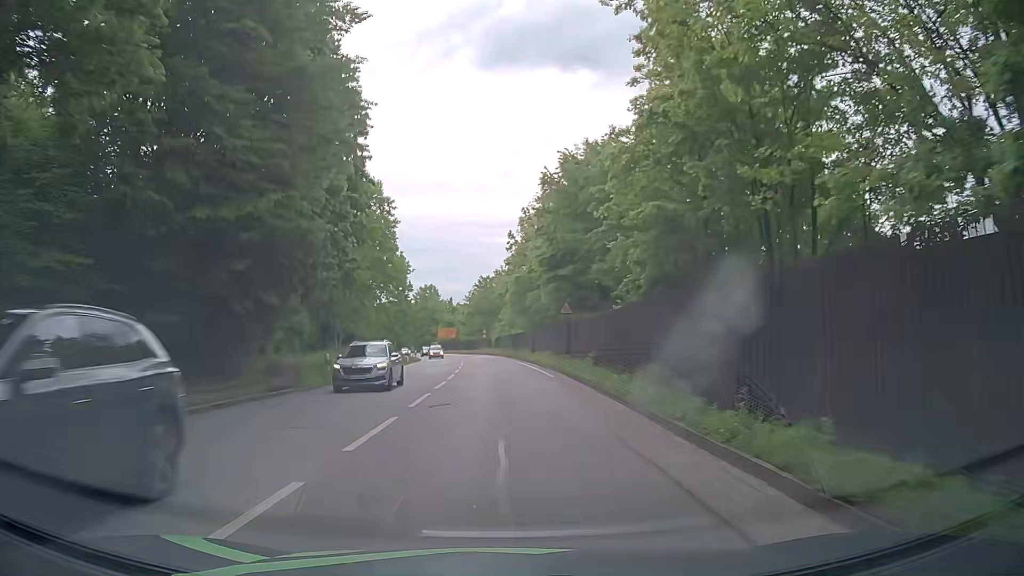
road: primary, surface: asphalt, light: Day
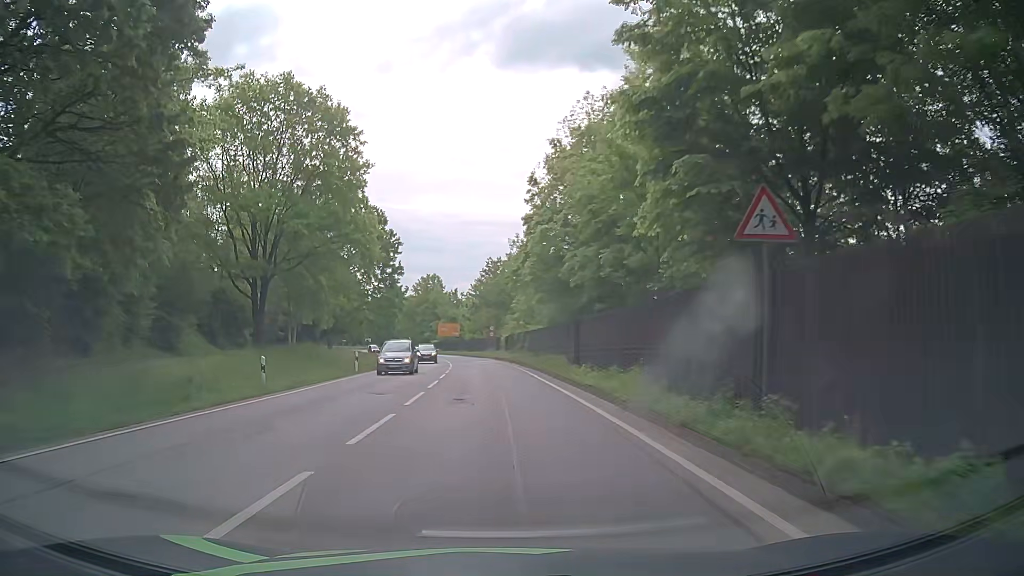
(-0.3, +23.7) m; -1°
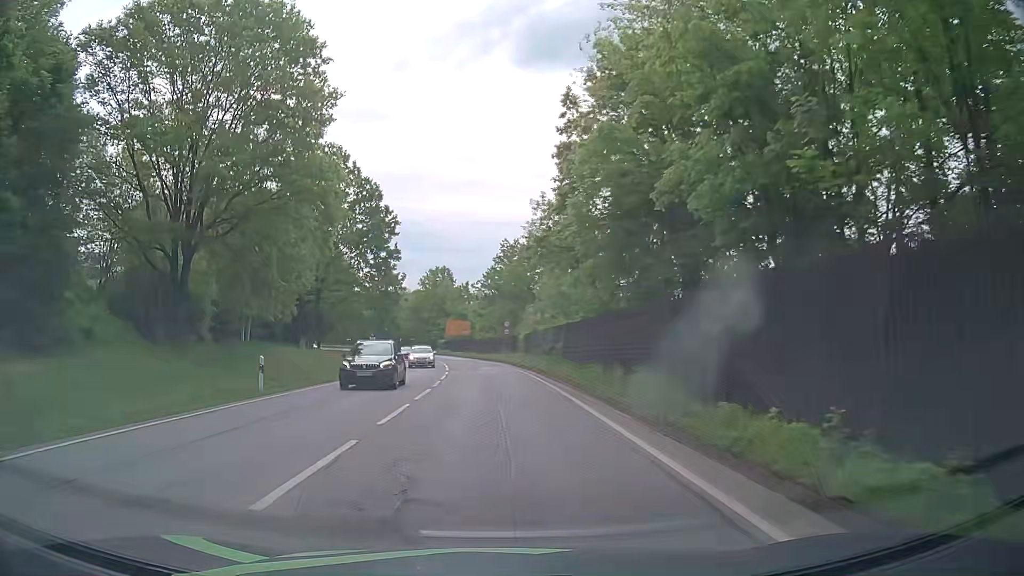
(-0.4, +15.7) m; -3°
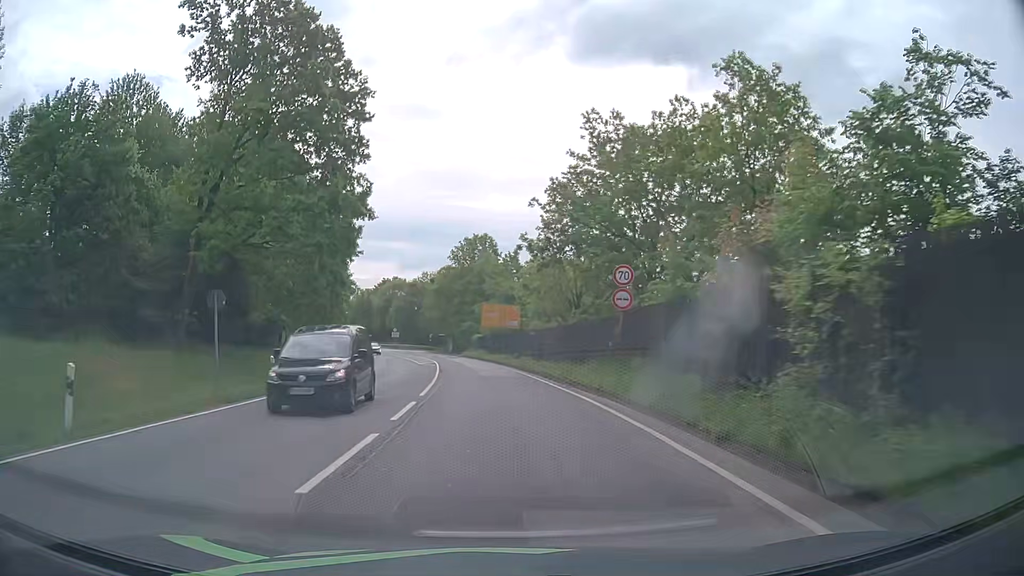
(-0.7, +39.9) m; -3°
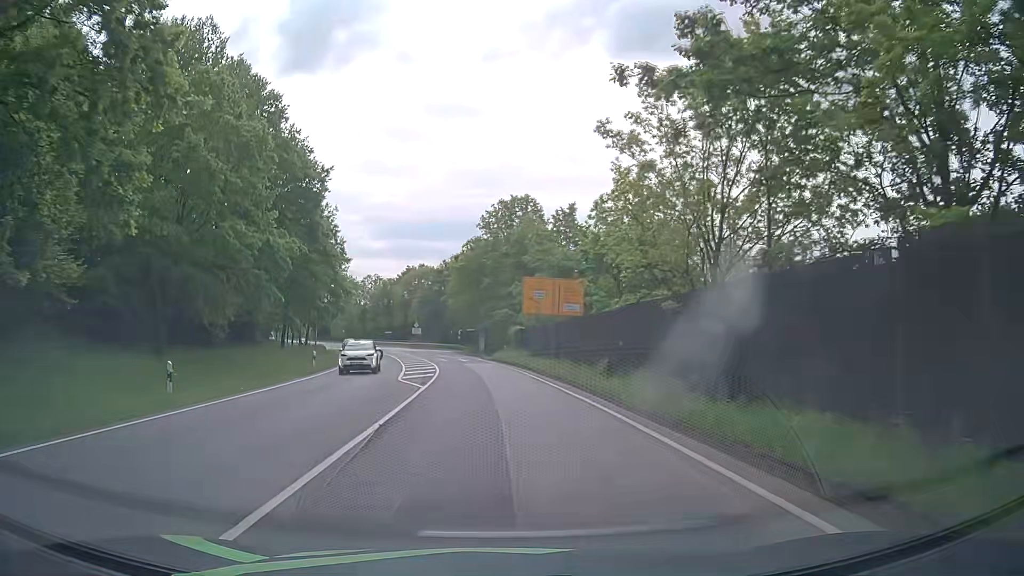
(-1.1, +26.0) m; -4°
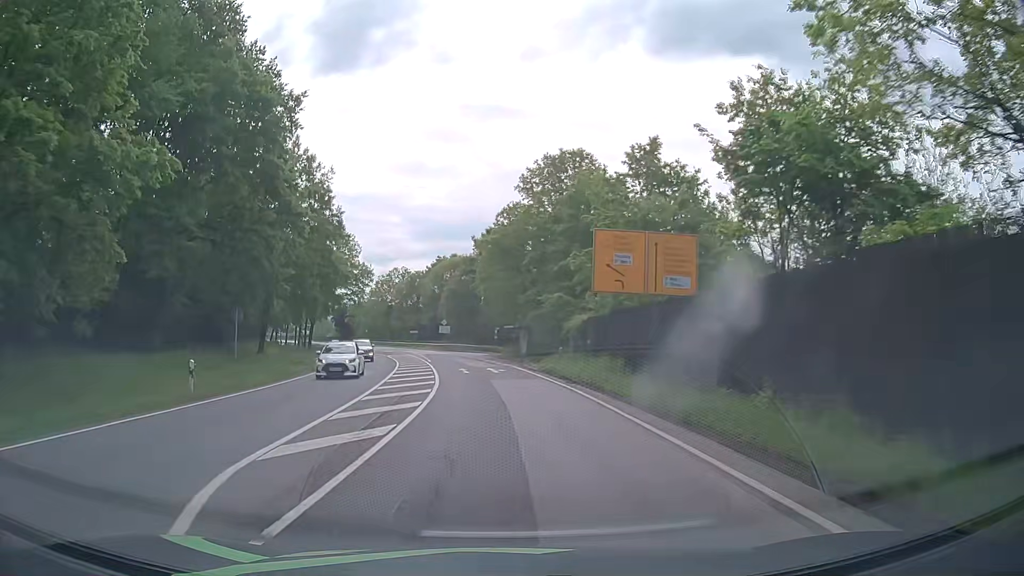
(-0.6, +19.0) m; -4°
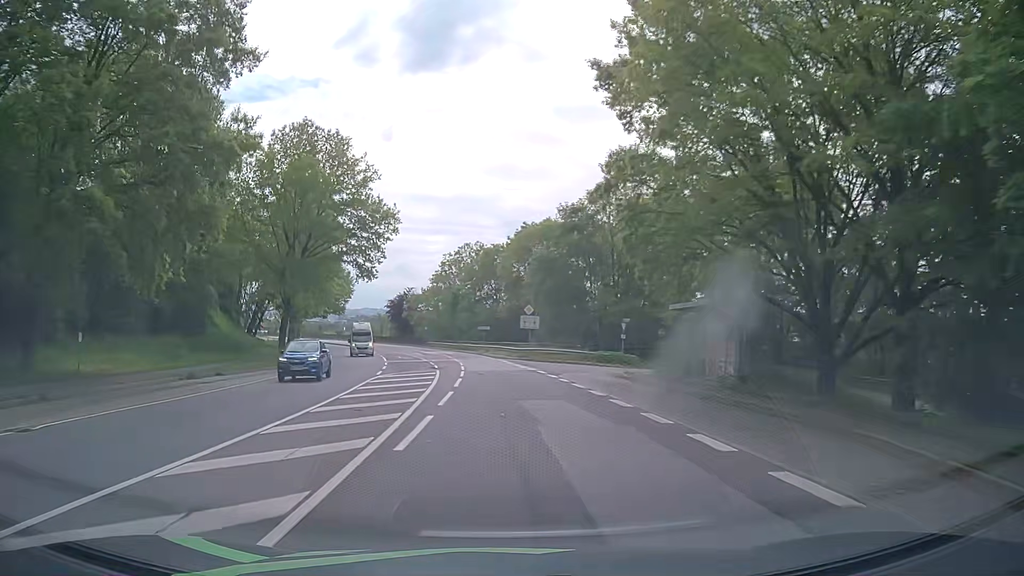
(-2.6, +40.3) m; -7°
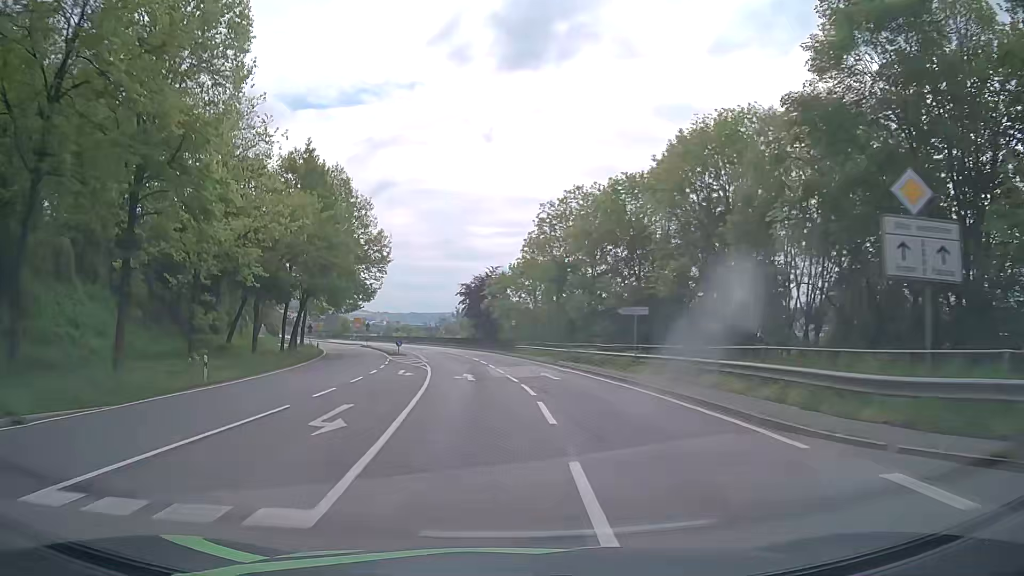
(-3.3, +42.5) m; -9°
(0, +10) (-1, +20) (-2, +30) (-3, +40) (-4, +50) (-6, +60) (-8, +69) (-10, +79) (-12, +89) (-15, +99) m
